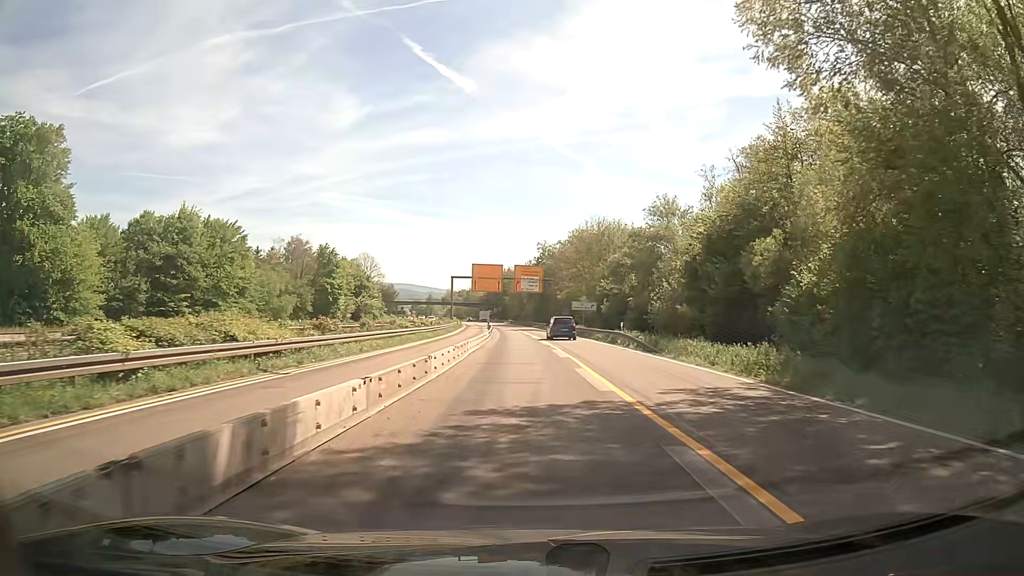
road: trunk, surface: asphalt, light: Day
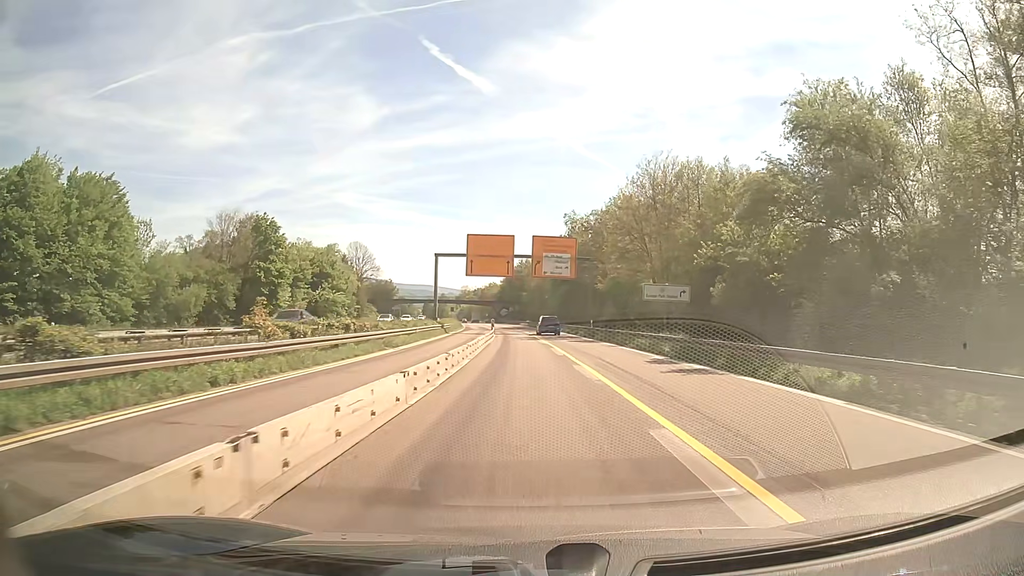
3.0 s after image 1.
(-0.6, +35.3) m; -2°
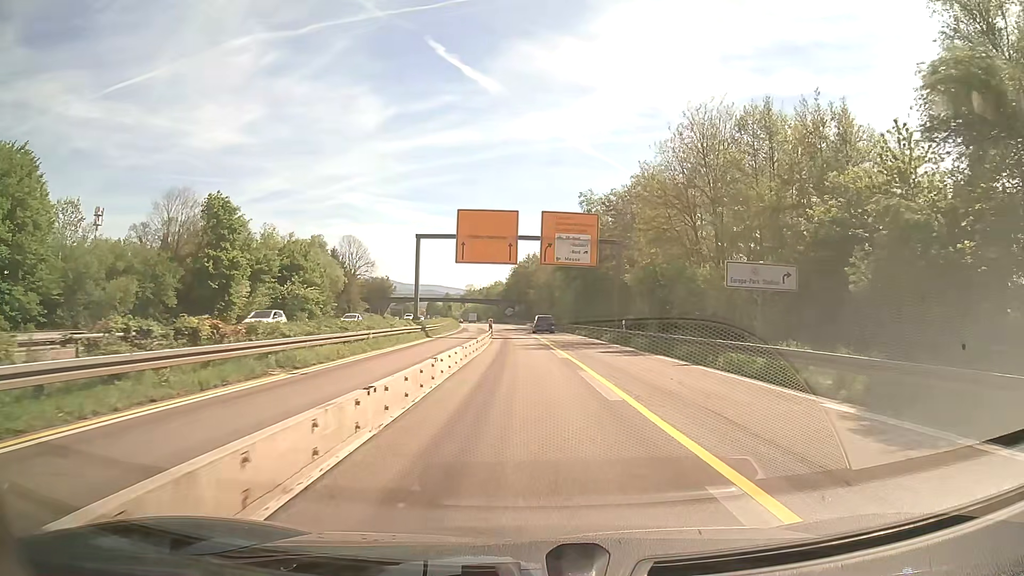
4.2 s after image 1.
(0.0, +14.6) m; -1°
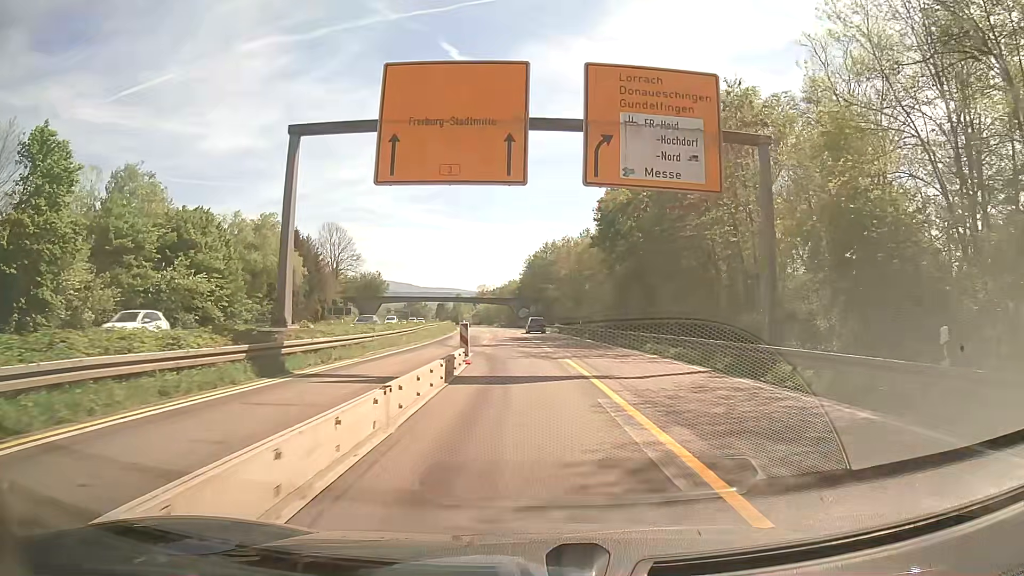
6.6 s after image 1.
(-0.3, +30.1) m; -1°
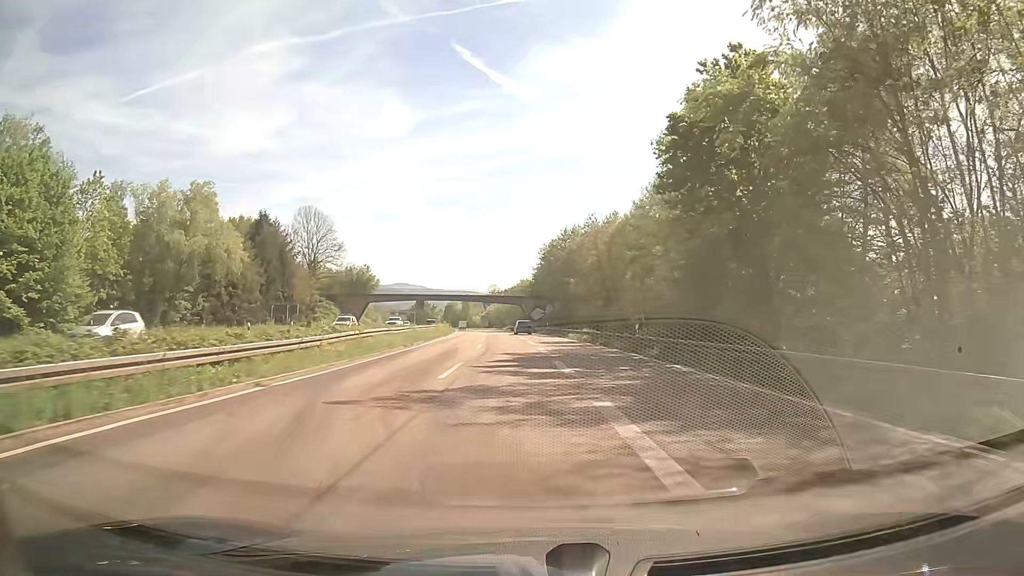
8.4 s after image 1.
(-0.3, +24.1) m; -1°
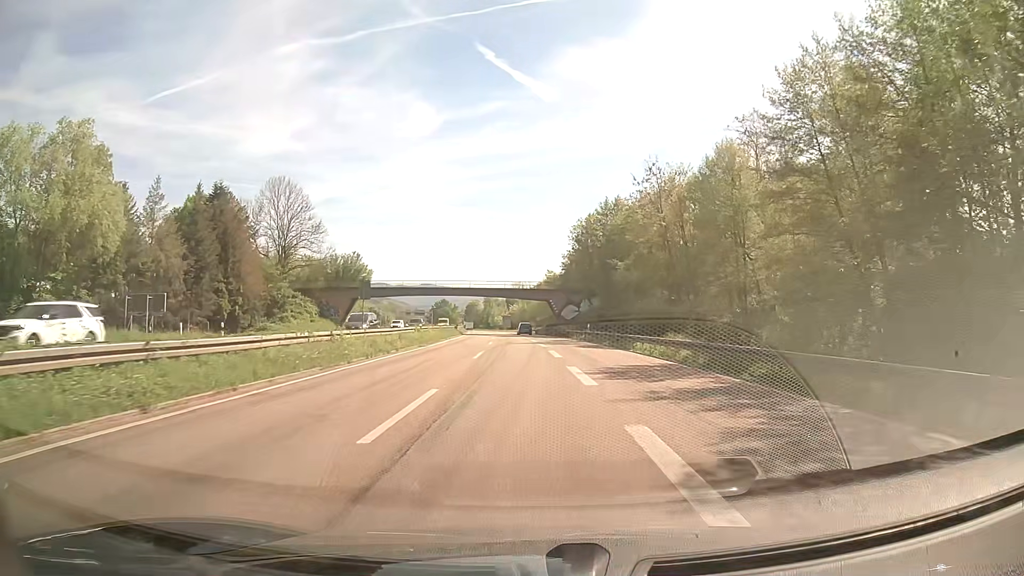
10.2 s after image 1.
(-0.5, +26.9) m; -3°
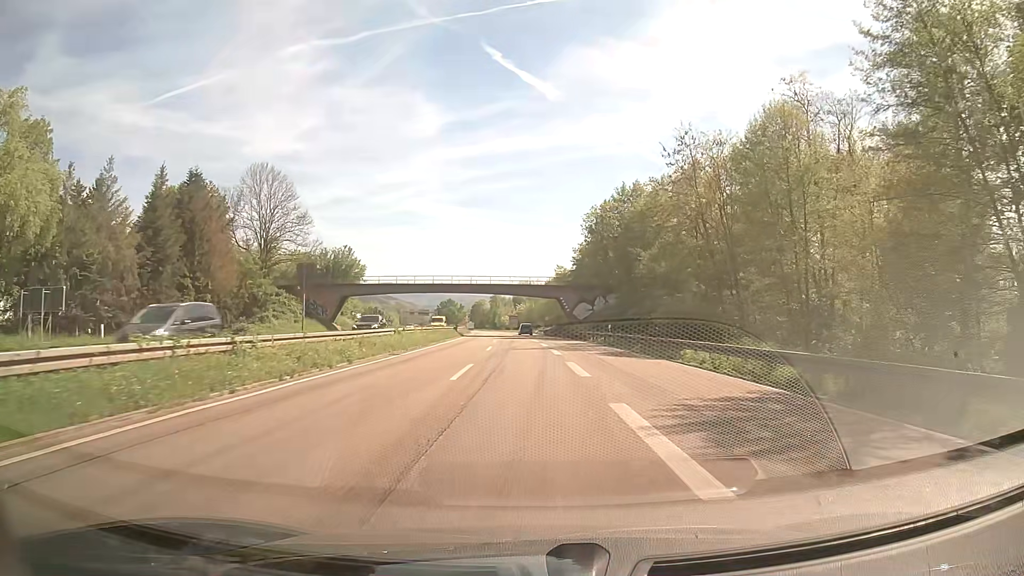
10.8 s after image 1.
(0.0, +9.6) m; 0°
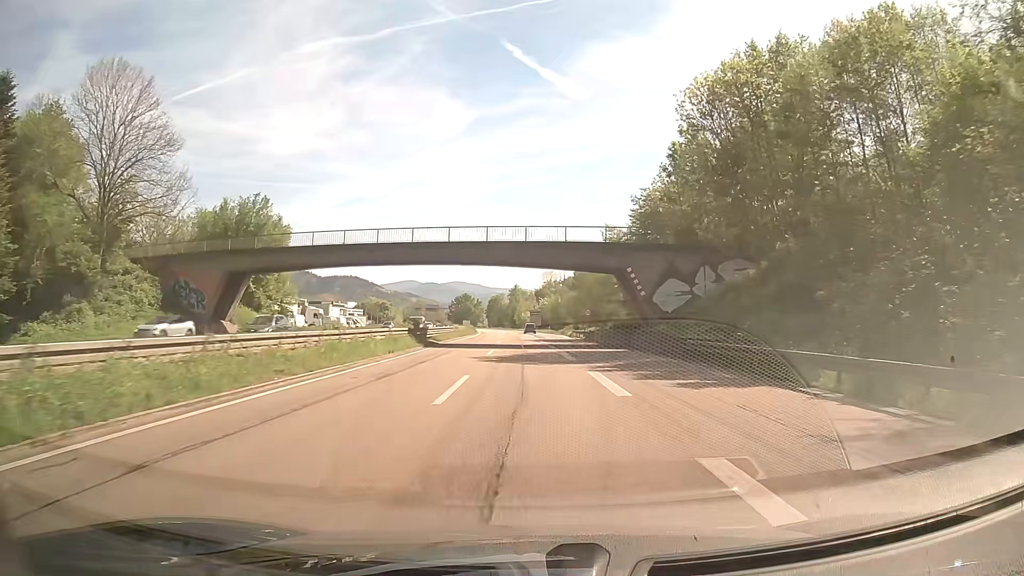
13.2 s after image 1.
(-0.6, +40.9) m; -2°
(0, +10) (0, +20) (0, +30) (-1, +40) (-1, +50) (-1, +60) (-1, +70) (-2, +80) (-2, +90) (-3, +100) m
